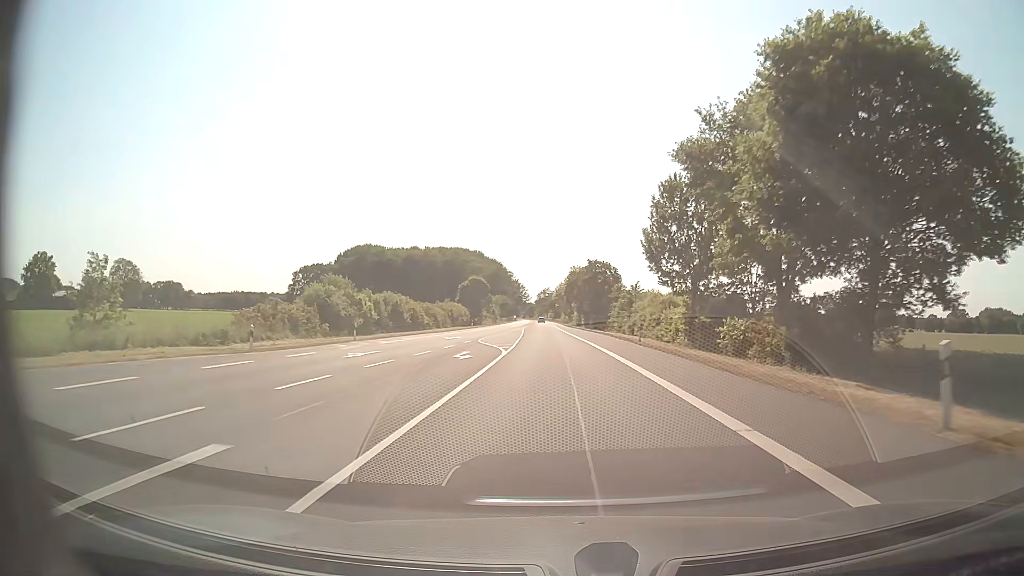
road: secondary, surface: asphalt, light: Day
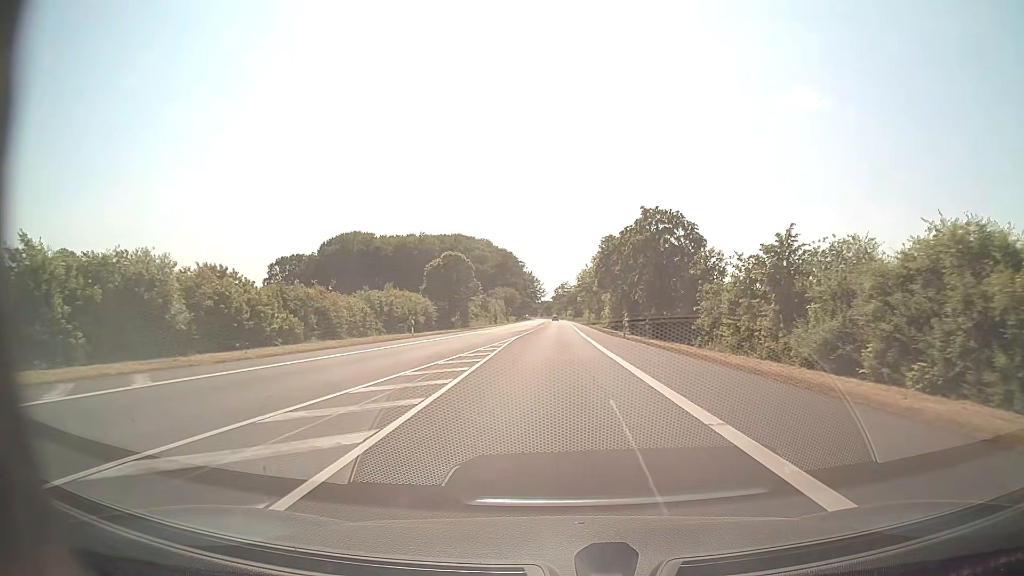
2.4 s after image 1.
(-0.6, +45.9) m; -2°
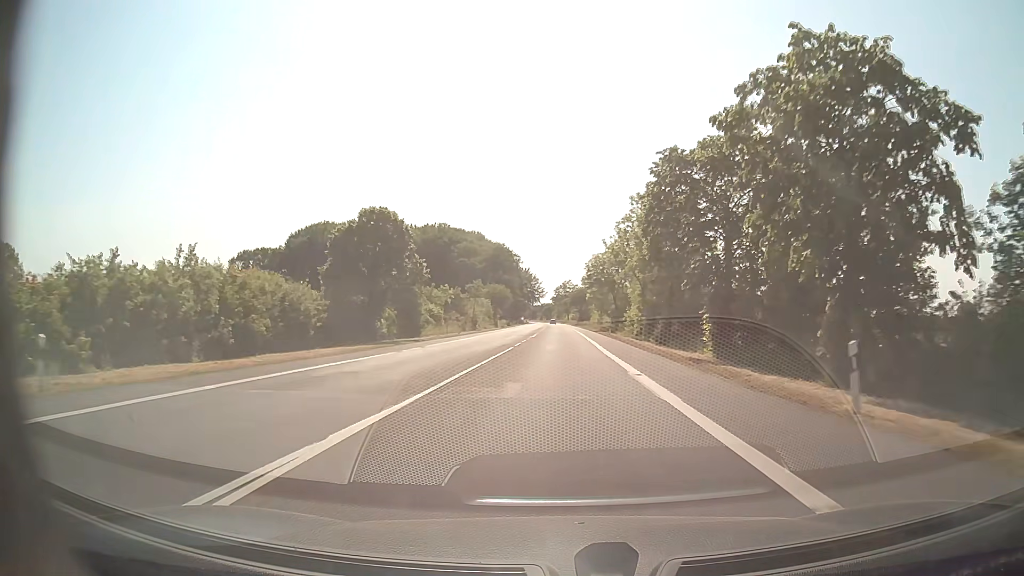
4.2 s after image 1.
(-0.1, +34.4) m; 0°
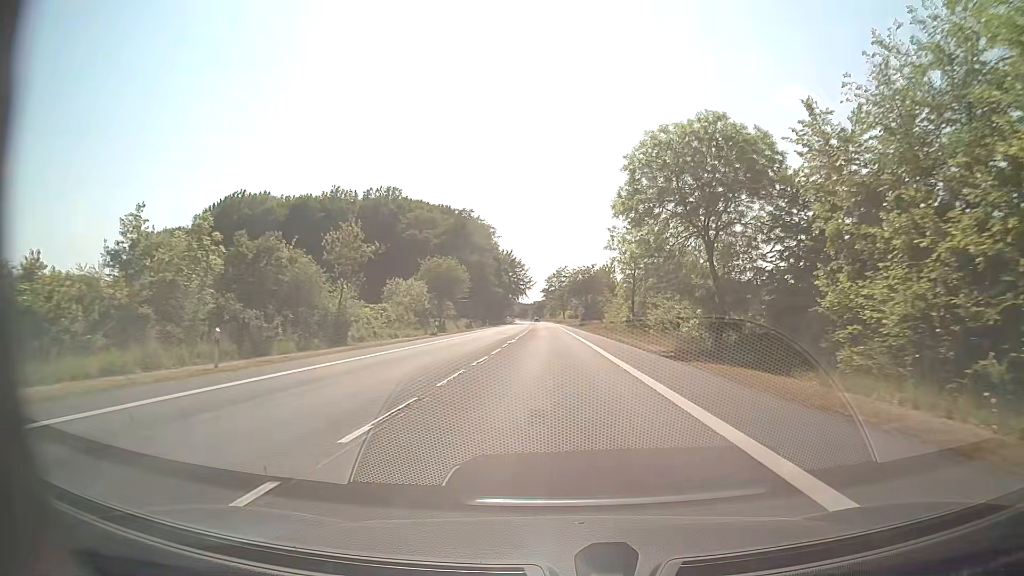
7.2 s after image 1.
(+0.3, +57.4) m; +1°
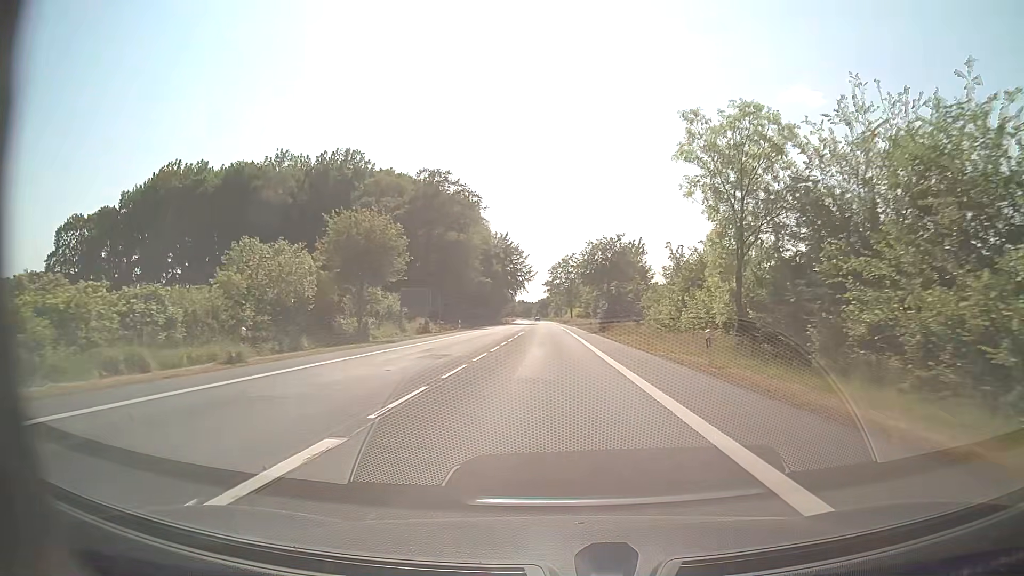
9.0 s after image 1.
(-0.1, +34.4) m; 0°
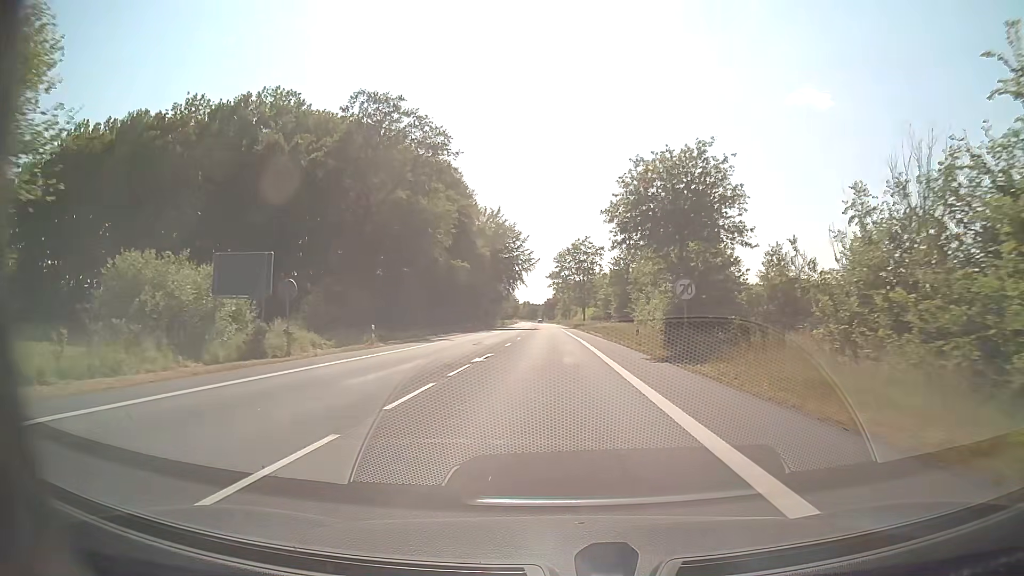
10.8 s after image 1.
(-0.1, +35.1) m; 0°
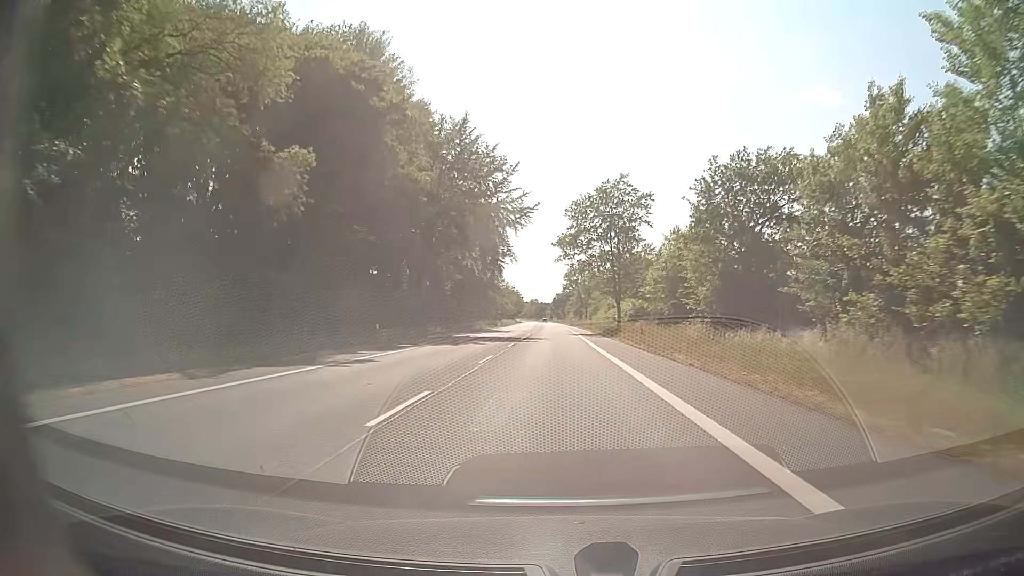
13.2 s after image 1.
(-0.5, +50.2) m; -1°
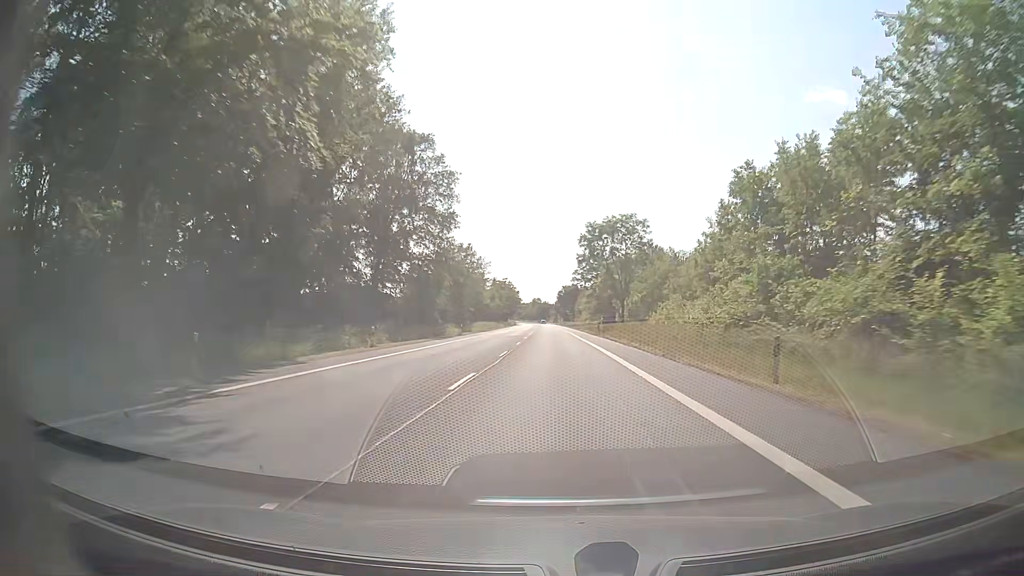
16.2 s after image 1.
(-0.2, +68.8) m; 0°
(0, +10) (0, +20) (0, +30) (0, +40) (0, +50) (0, +60) (0, +70) (0, +80) (-1, +90) (-1, +100) m
